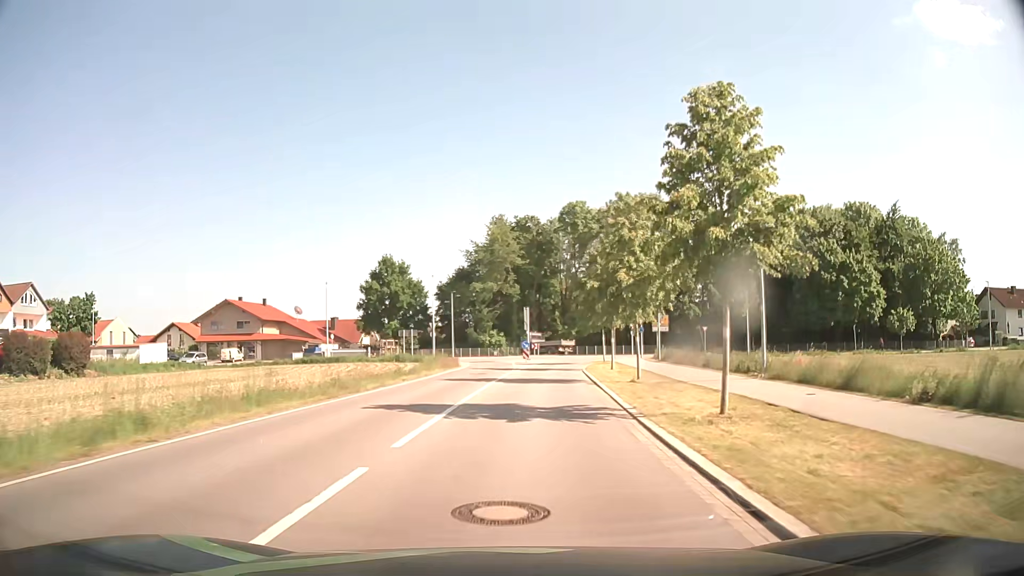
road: unclassified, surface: asphalt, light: Day
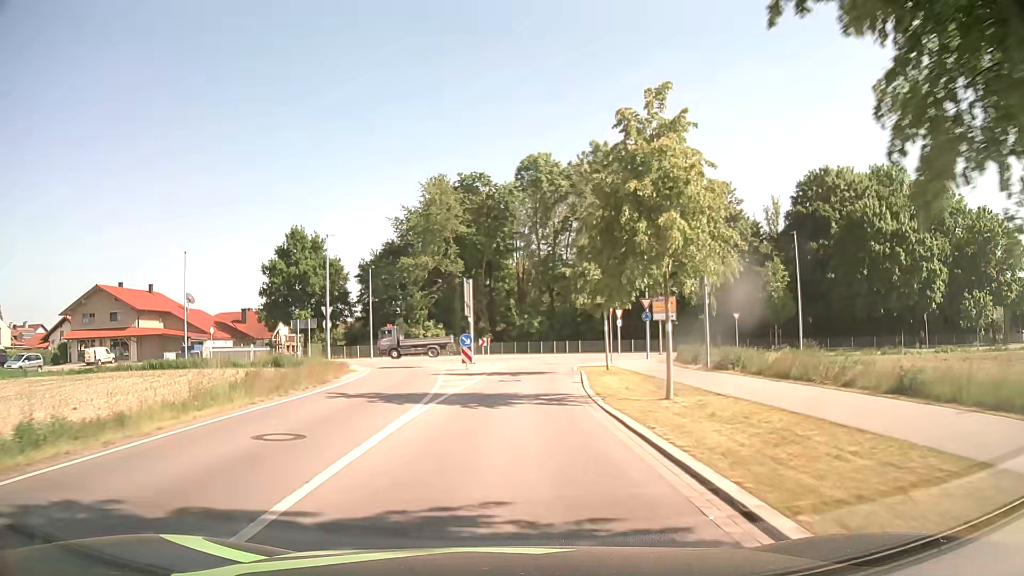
(+1.2, +22.0) m; +5°
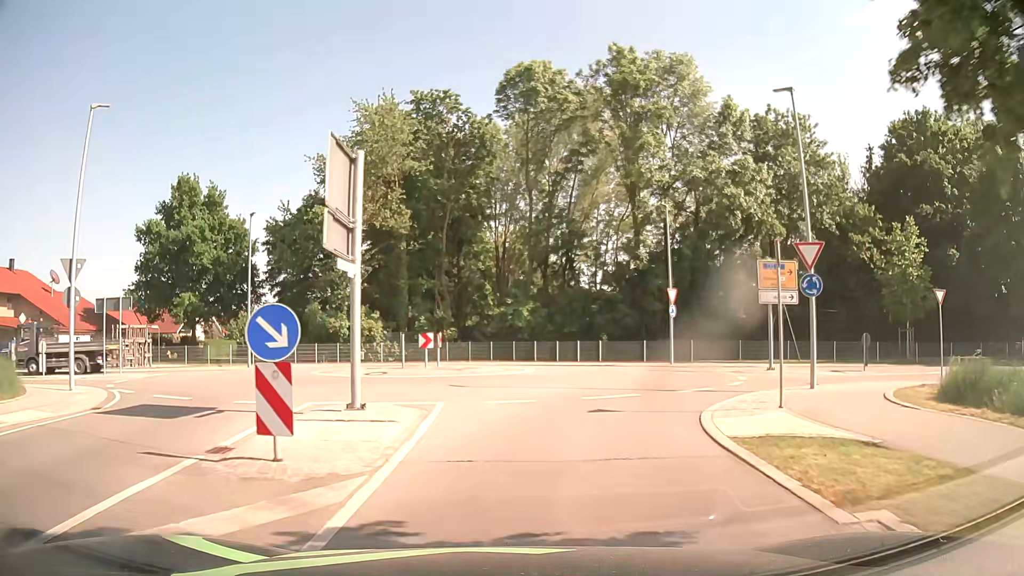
(+0.3, +24.3) m; +2°
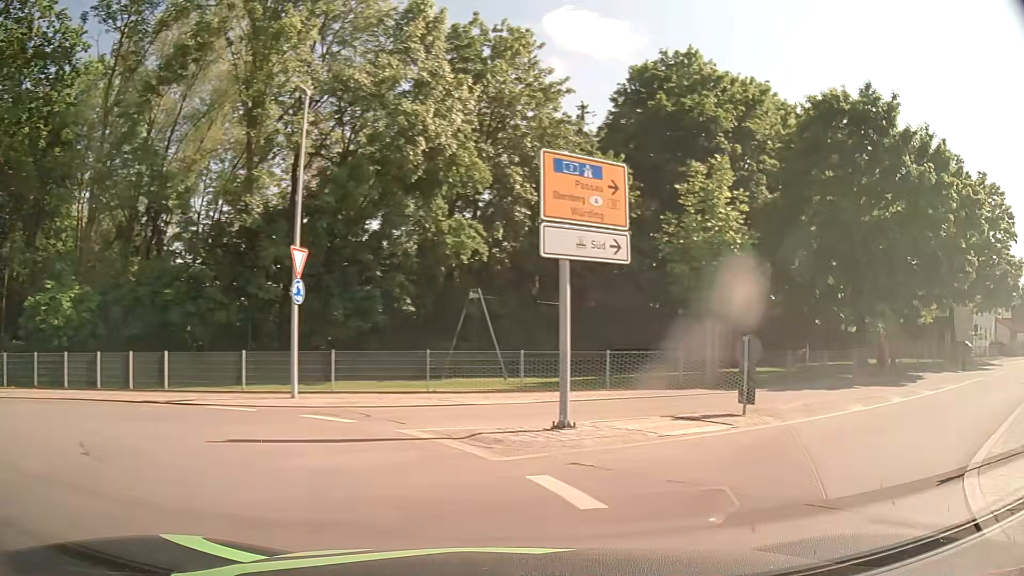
(+2.6, +16.4) m; +30°
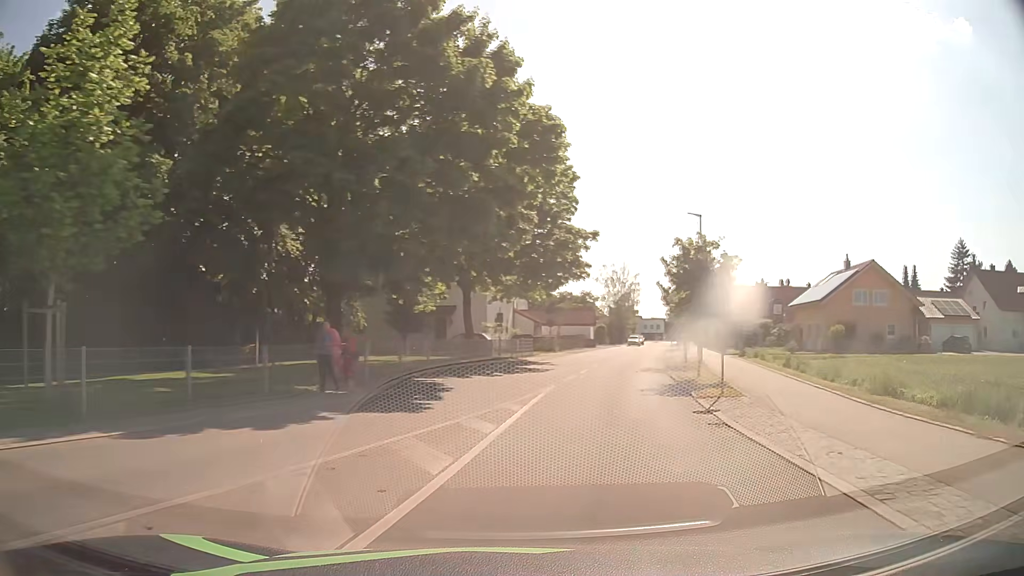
(+4.9, +10.9) m; +46°
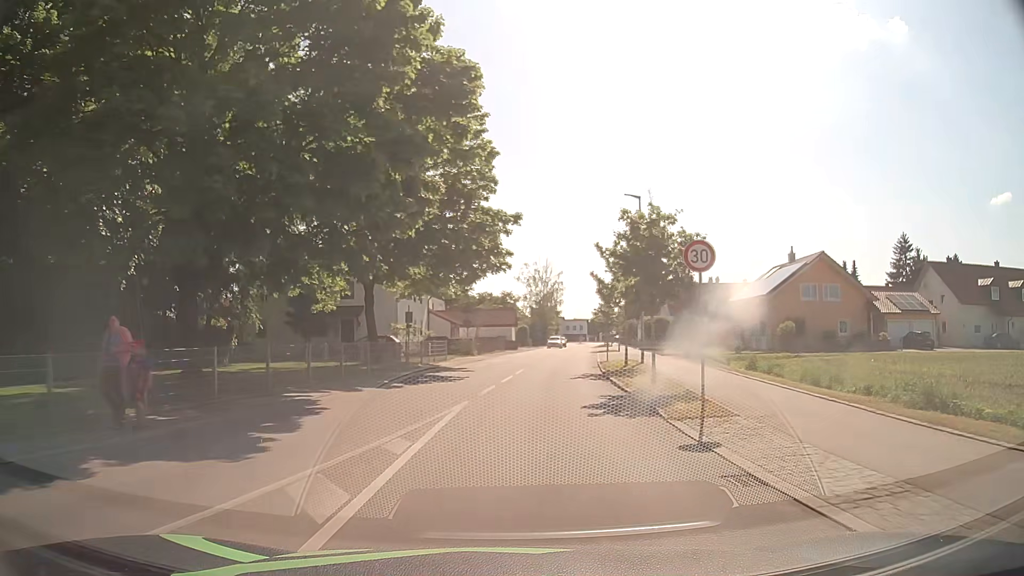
(+0.4, +5.1) m; +8°
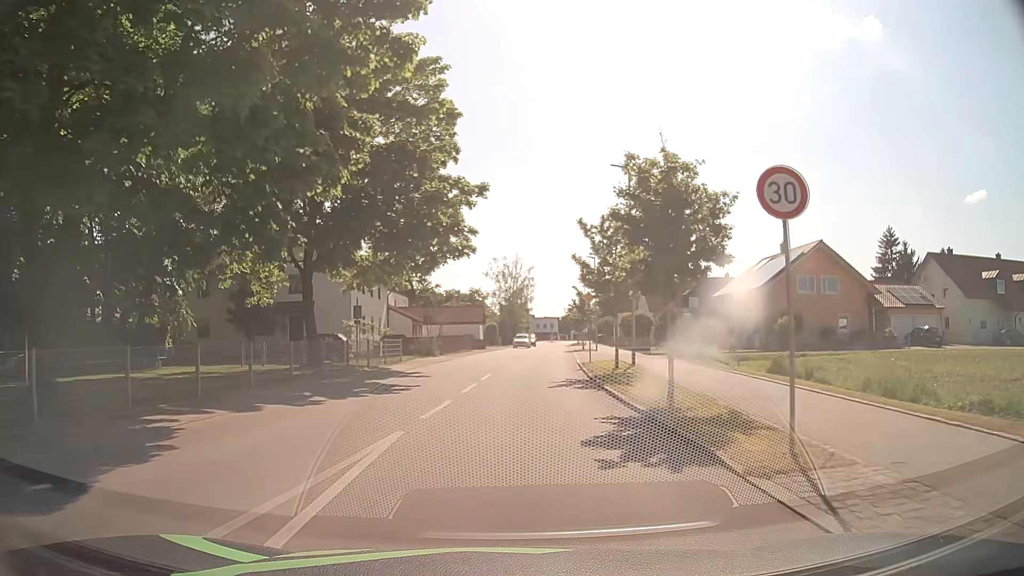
(+0.1, +5.2) m; +2°
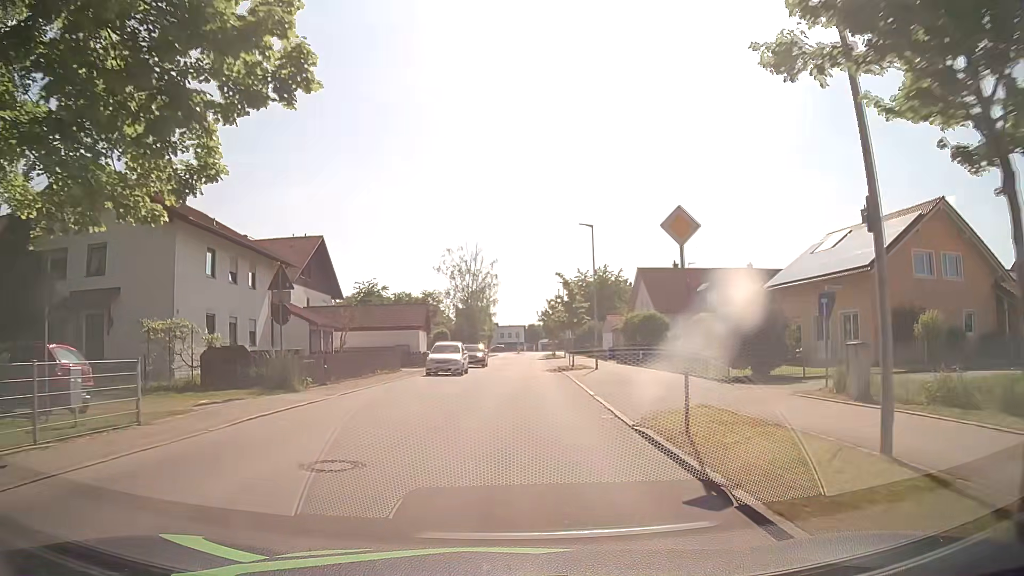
(+0.7, +20.4) m; +3°
(0, +10) (0, +20) (+1, +30) (+1, +40) (+1, +50) (+2, +60) (+2, +70) (+3, +80) (+3, +90) (+4, +100) m
